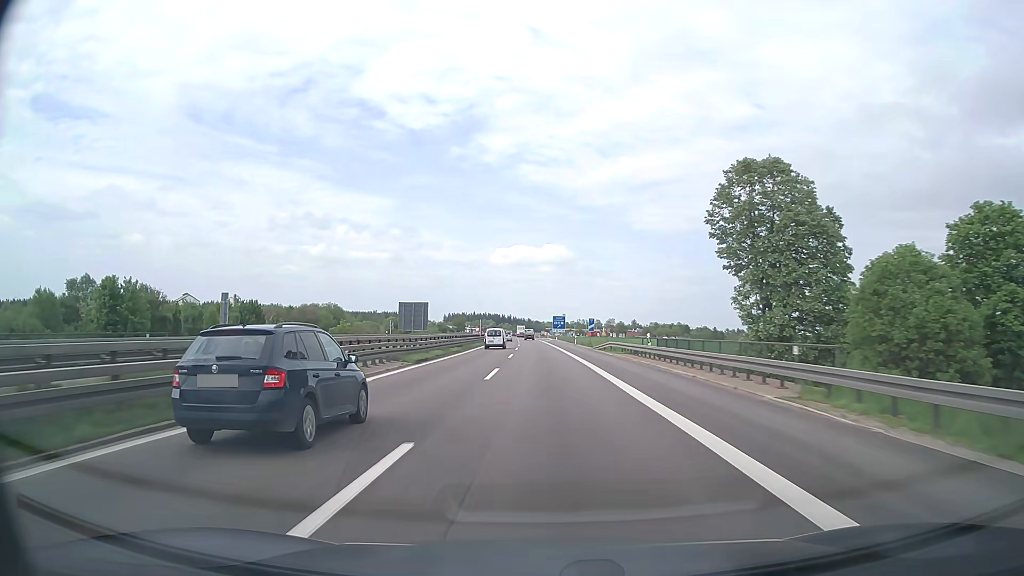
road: motorway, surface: asphalt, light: Day
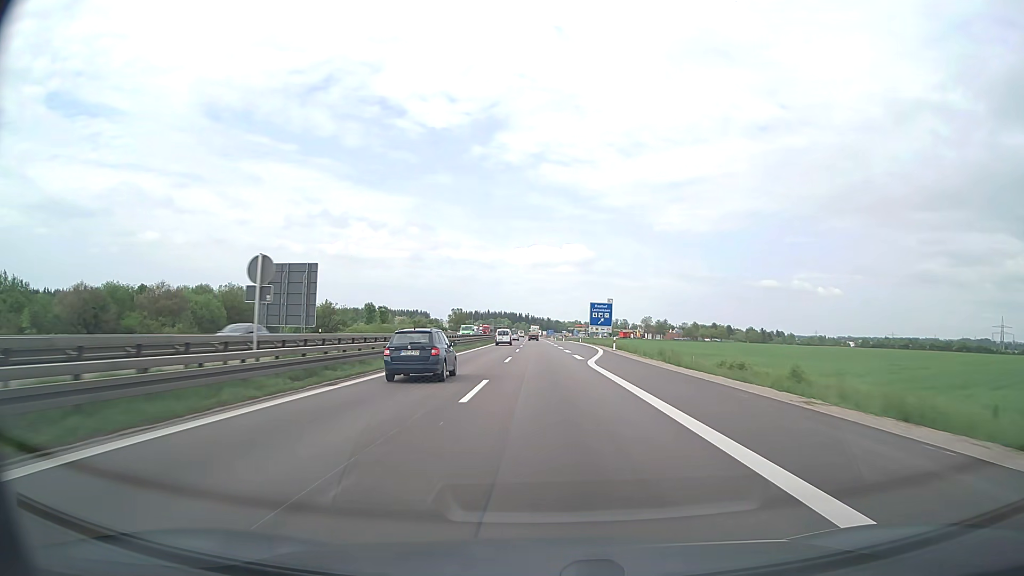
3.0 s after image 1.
(-1.5, +79.8) m; -2°
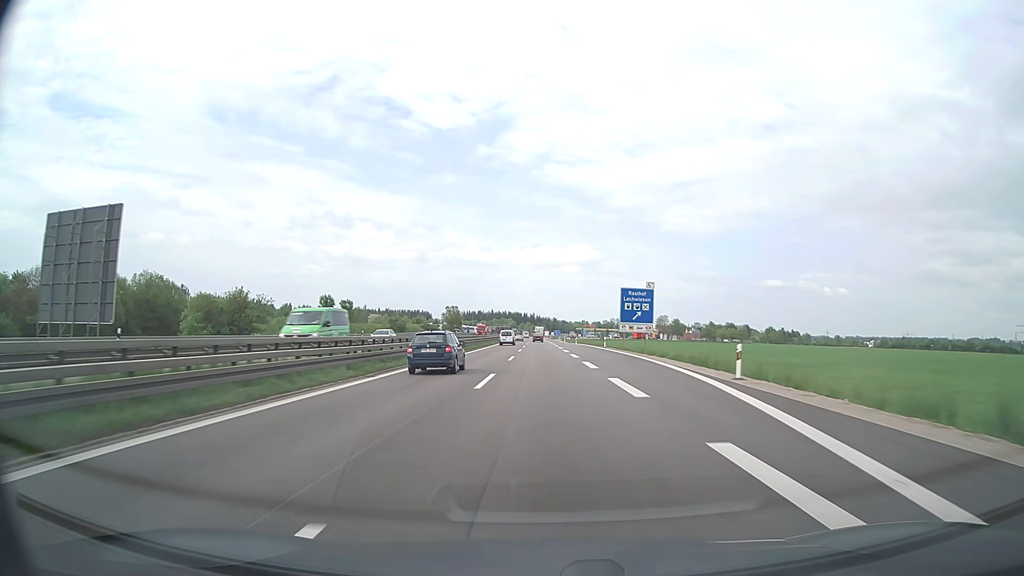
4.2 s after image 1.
(-0.1, +32.6) m; 0°
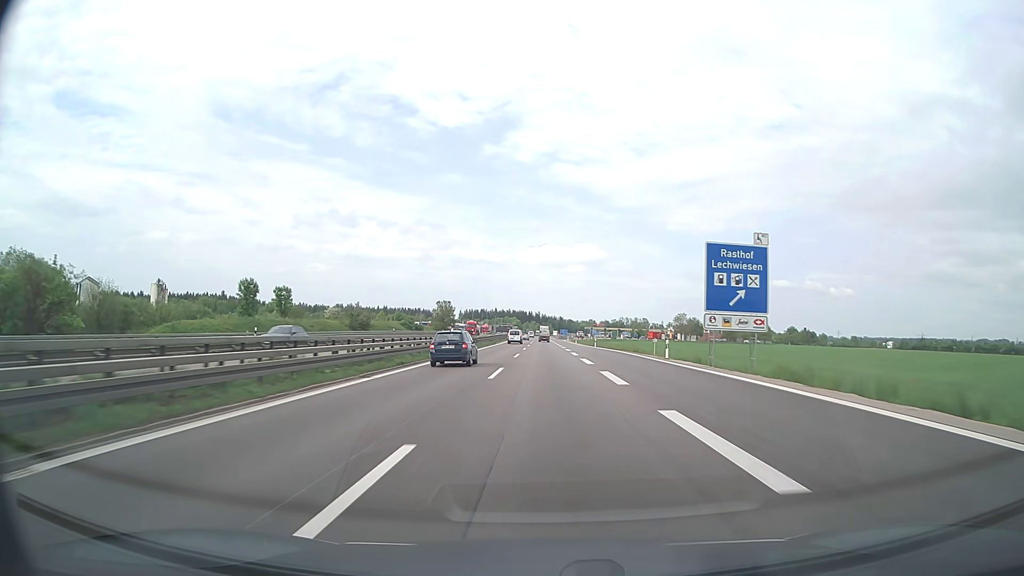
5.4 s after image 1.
(-0.2, +32.8) m; -1°
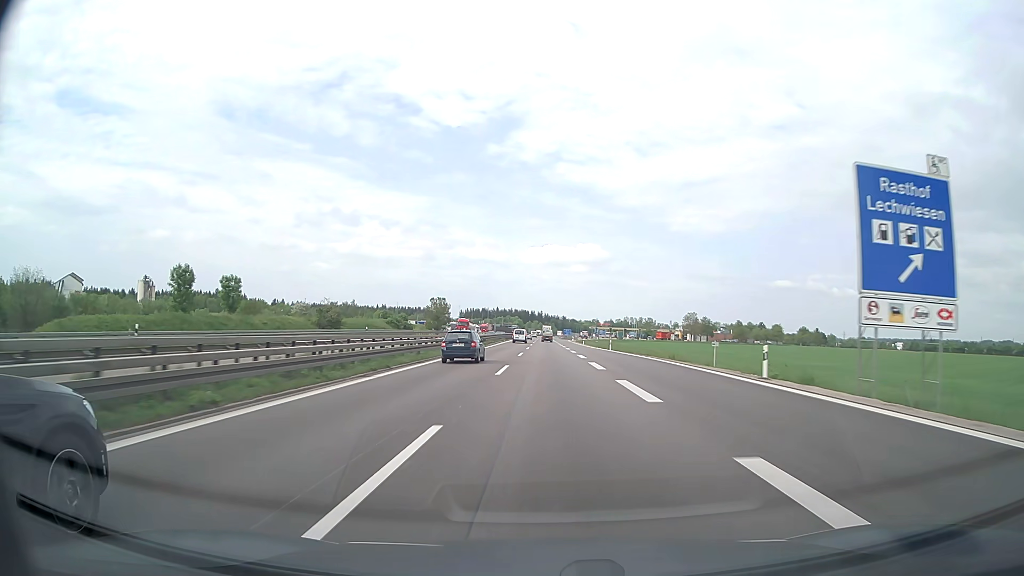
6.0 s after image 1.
(0.0, +16.5) m; 0°
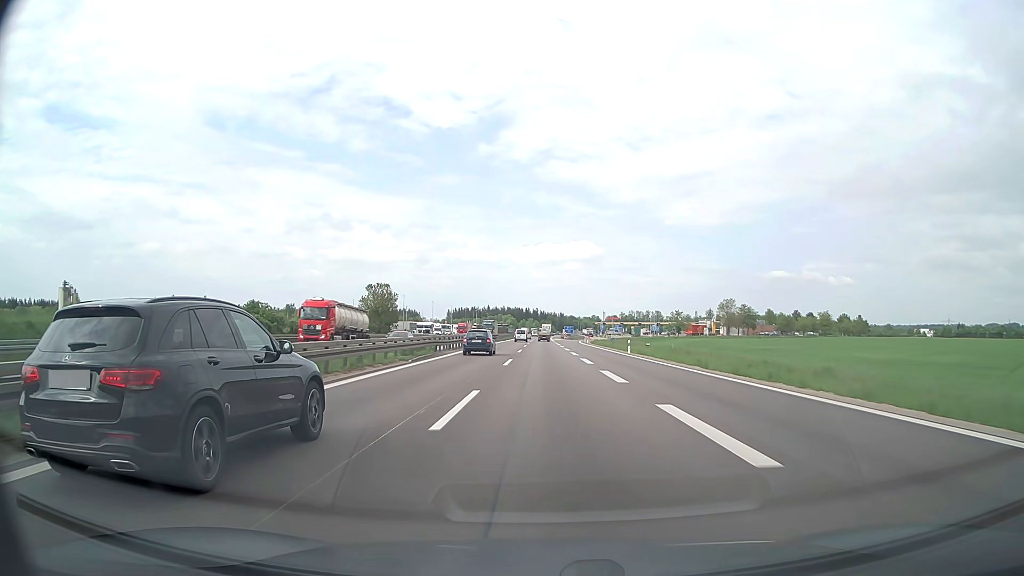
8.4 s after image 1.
(+0.1, +66.8) m; 0°
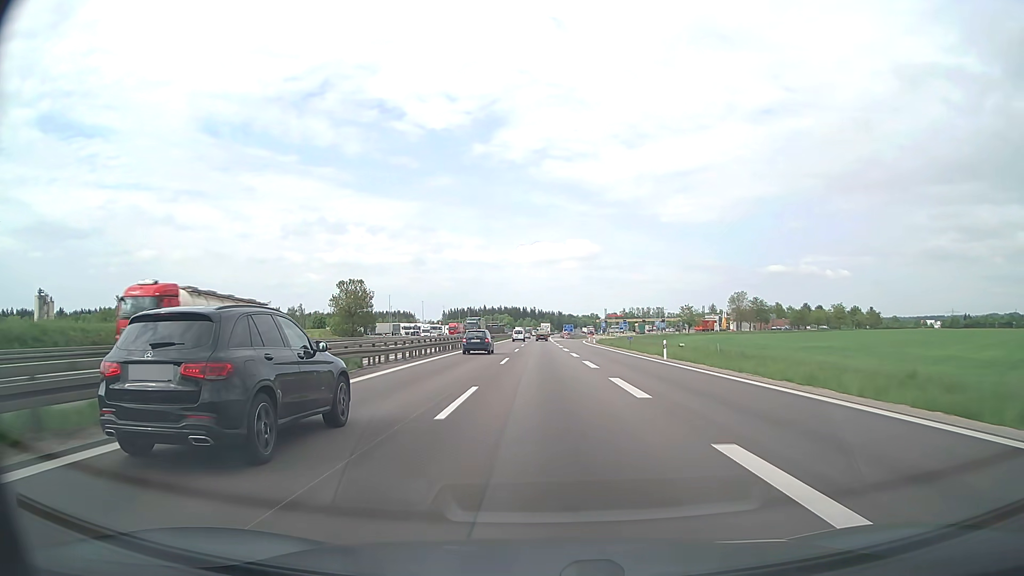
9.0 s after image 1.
(0.0, +16.9) m; 0°
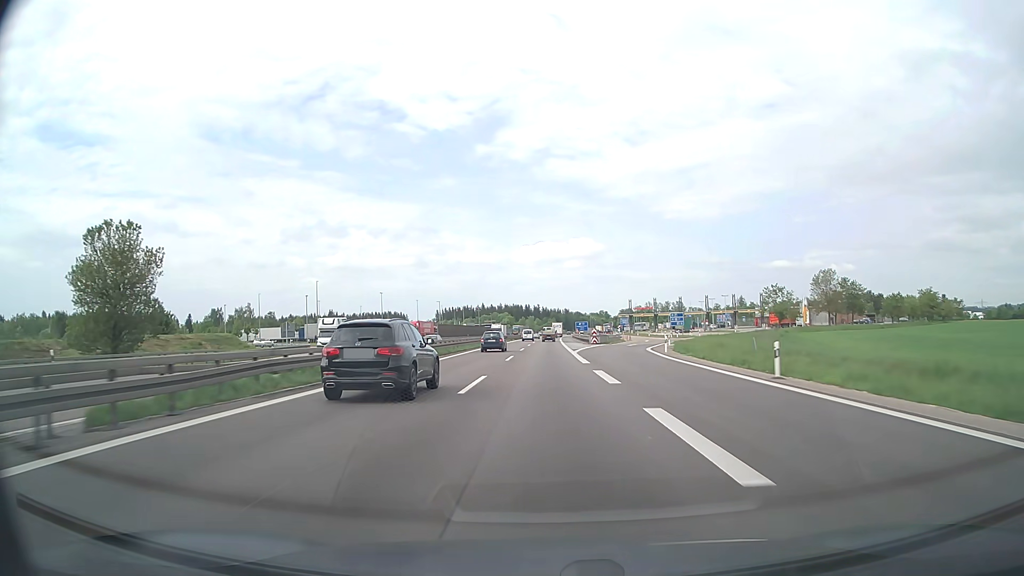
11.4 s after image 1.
(-0.2, +67.8) m; 0°
(0, +10) (0, +20) (0, +30) (0, +40) (0, +50) (0, +60) (0, +70) (0, +80) (+1, +90) (+1, +100) m
